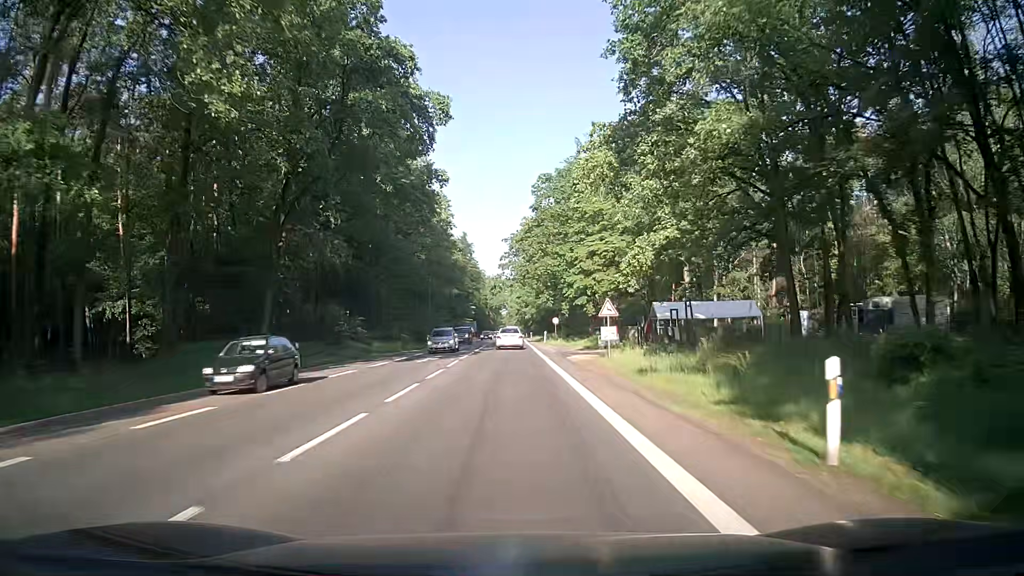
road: secondary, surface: asphalt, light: Day
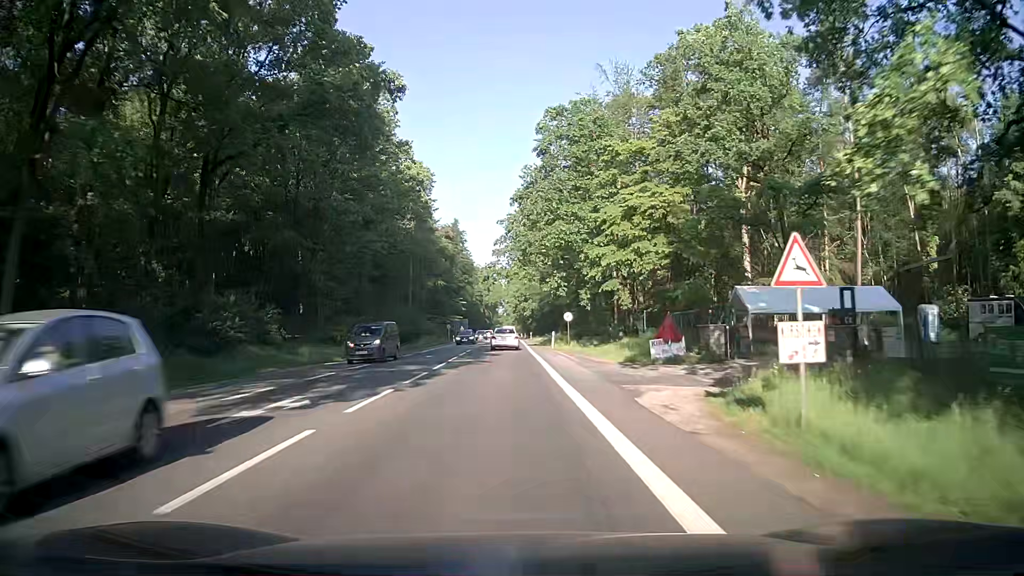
(+0.4, +20.4) m; +1°
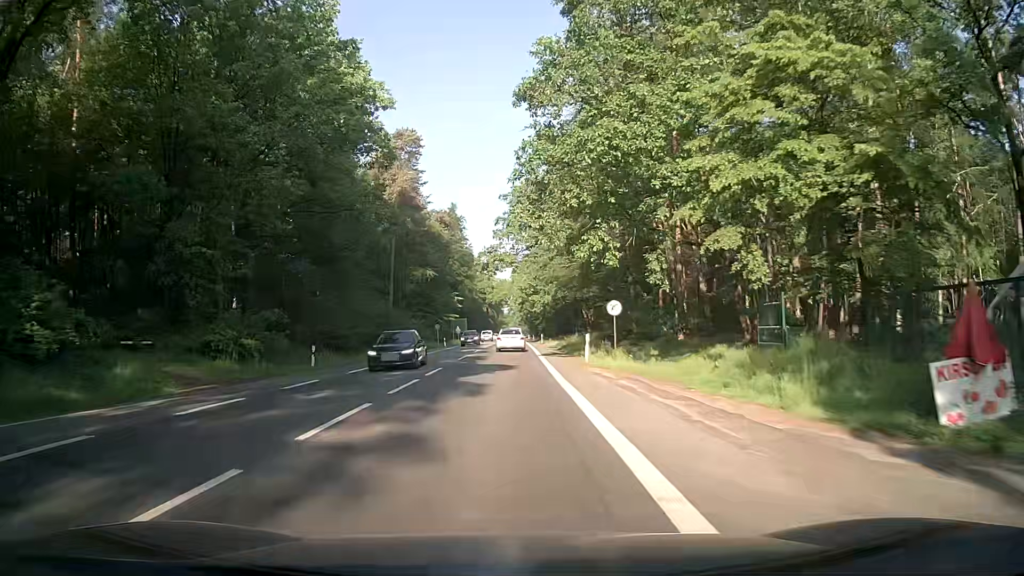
(-0.2, +20.6) m; -1°
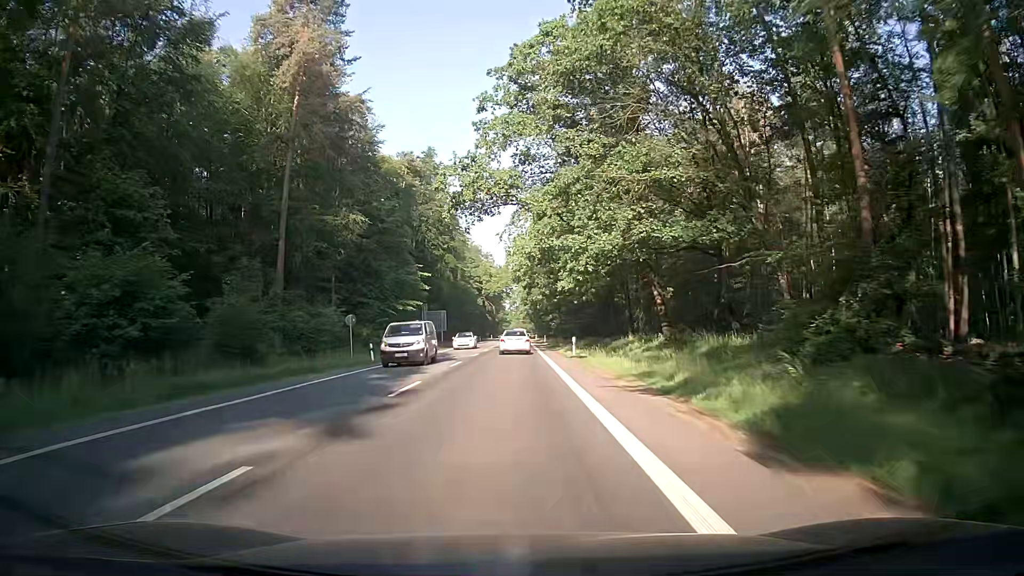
(+0.4, +41.7) m; 0°
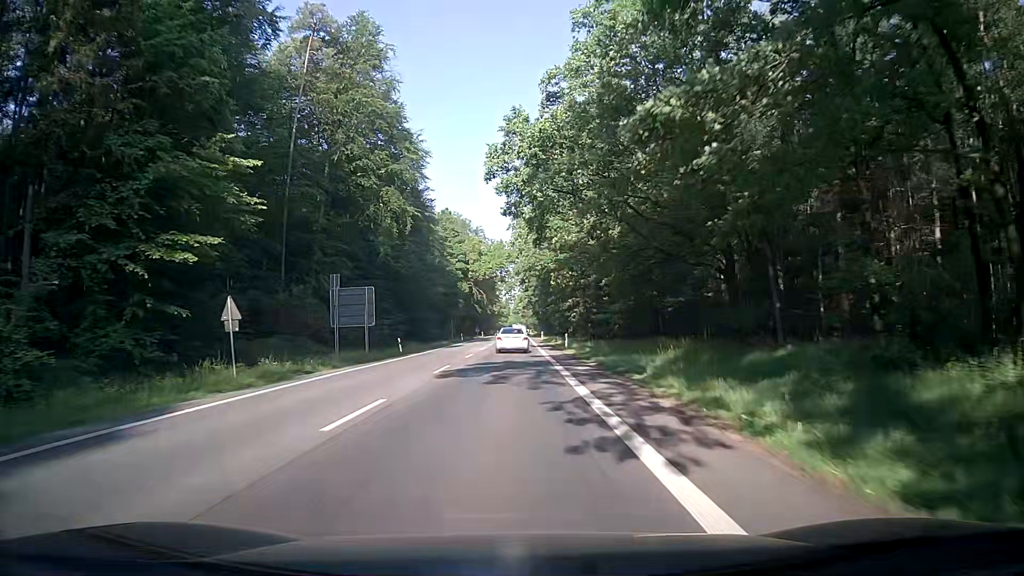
(0.0, +41.6) m; 0°
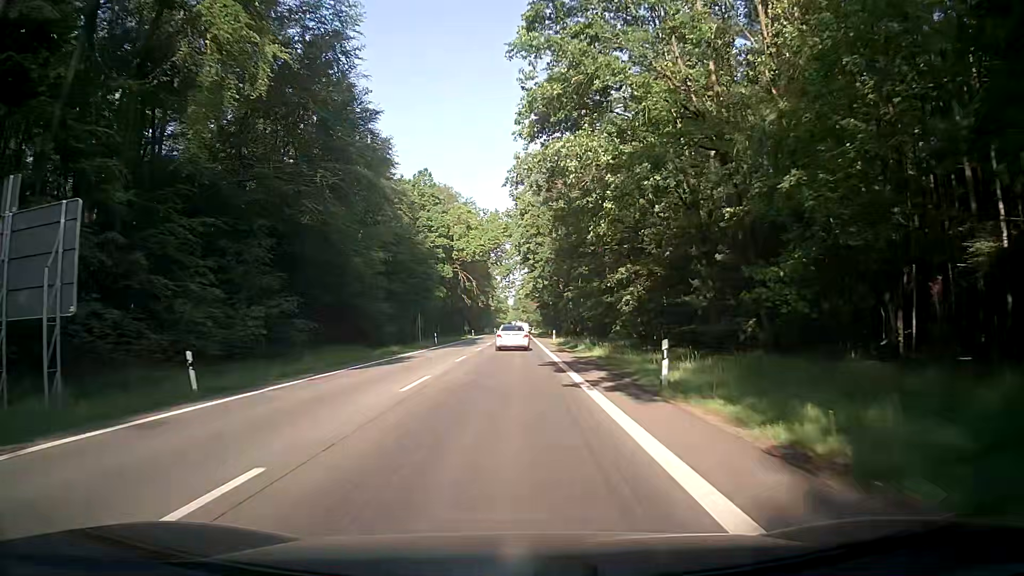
(+0.1, +31.2) m; +1°
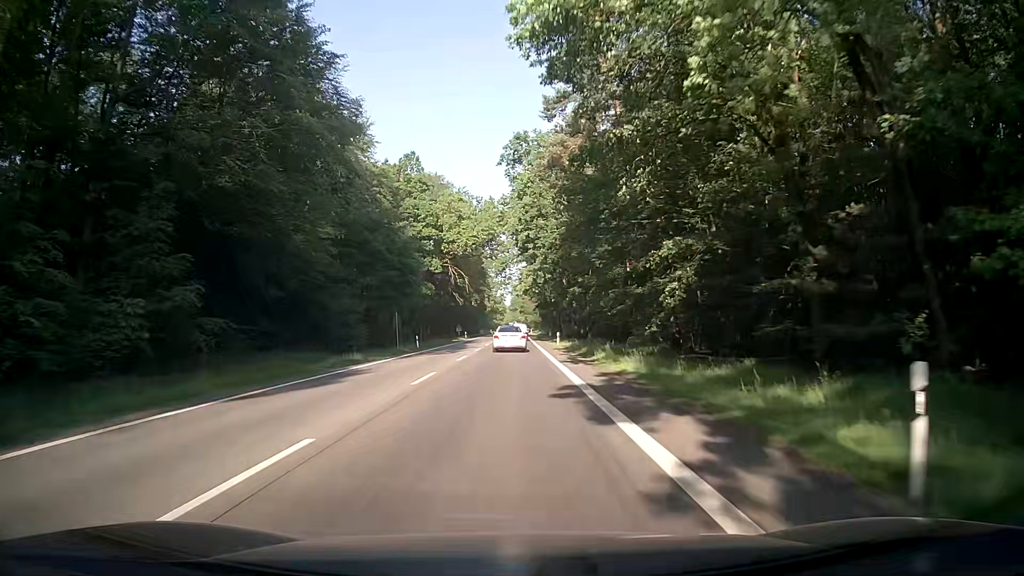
(-0.2, +10.4) m; -2°
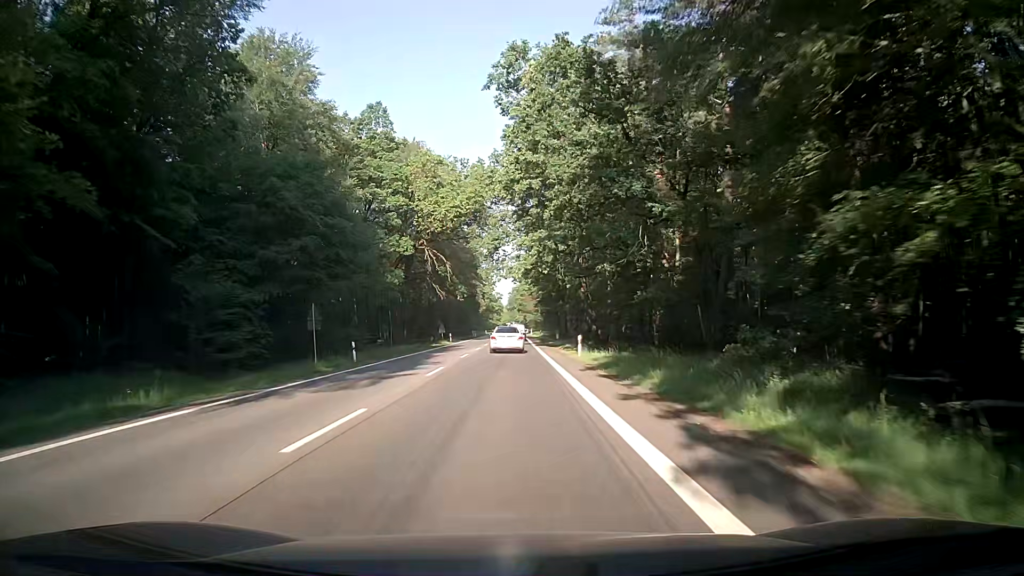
(+0.1, +21.0) m; +1°
(0, +10) (0, +20) (0, +30) (0, +40) (0, +50) (0, +60) (0, +70) (-1, +80) (-1, +90) (-1, +100) m
